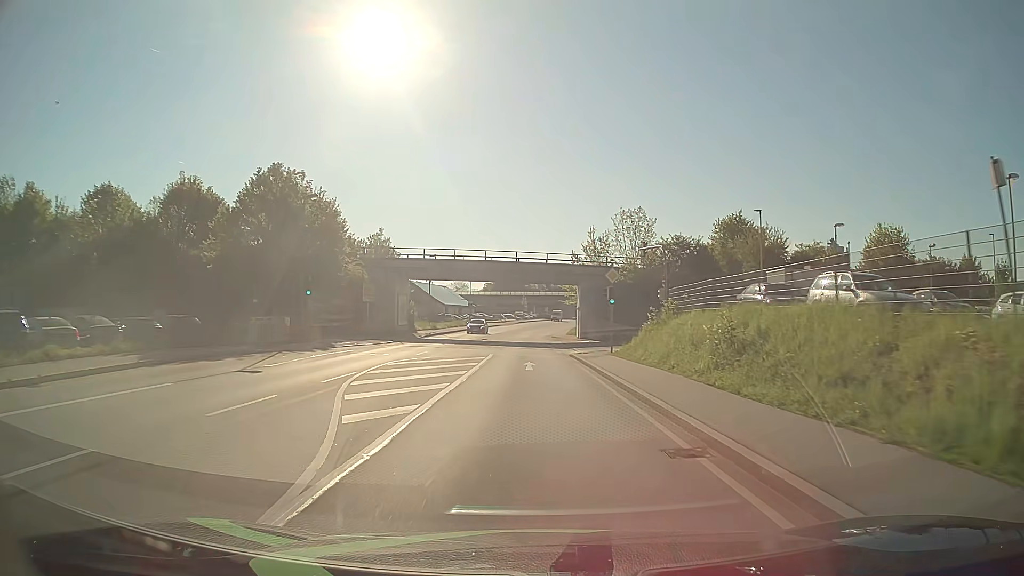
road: primary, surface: asphalt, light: Day
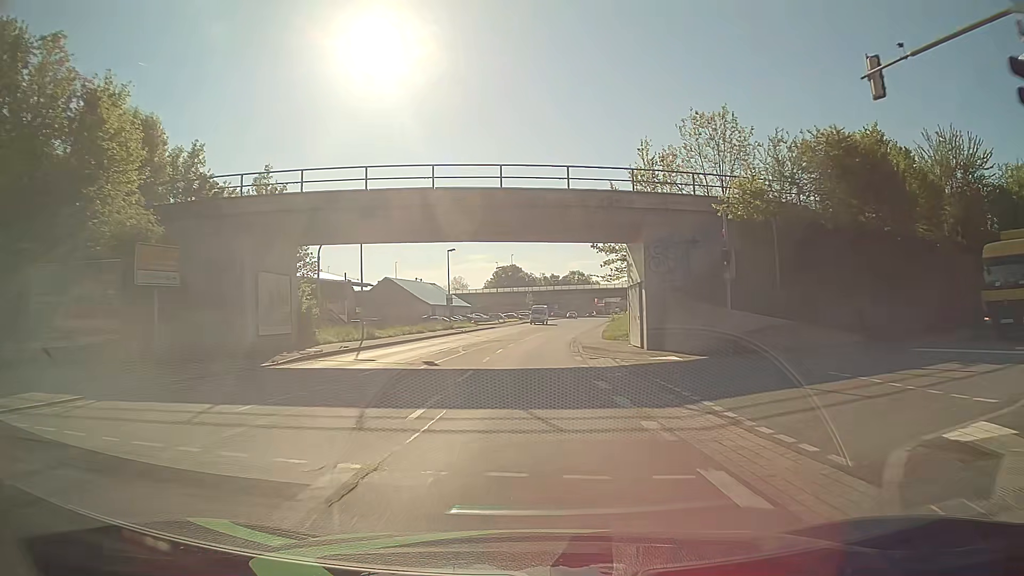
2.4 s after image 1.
(-0.2, +30.6) m; 0°
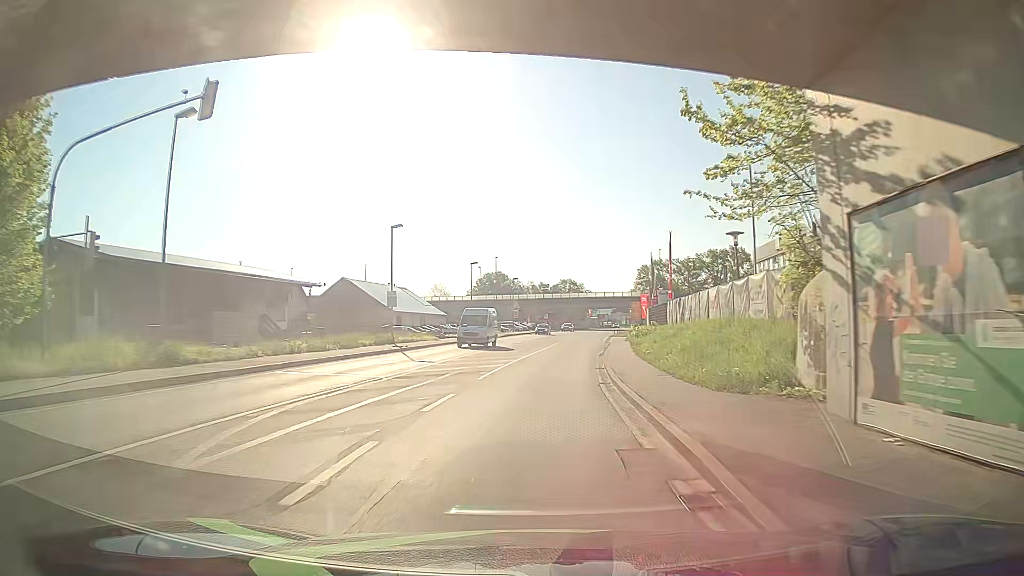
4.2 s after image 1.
(0.0, +22.8) m; +1°
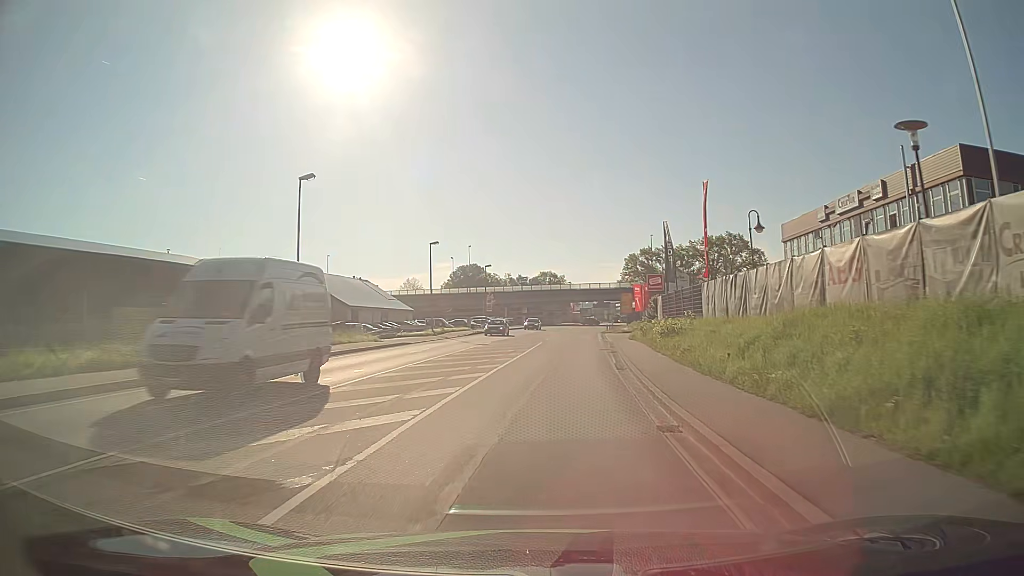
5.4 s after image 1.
(+0.2, +15.1) m; +1°
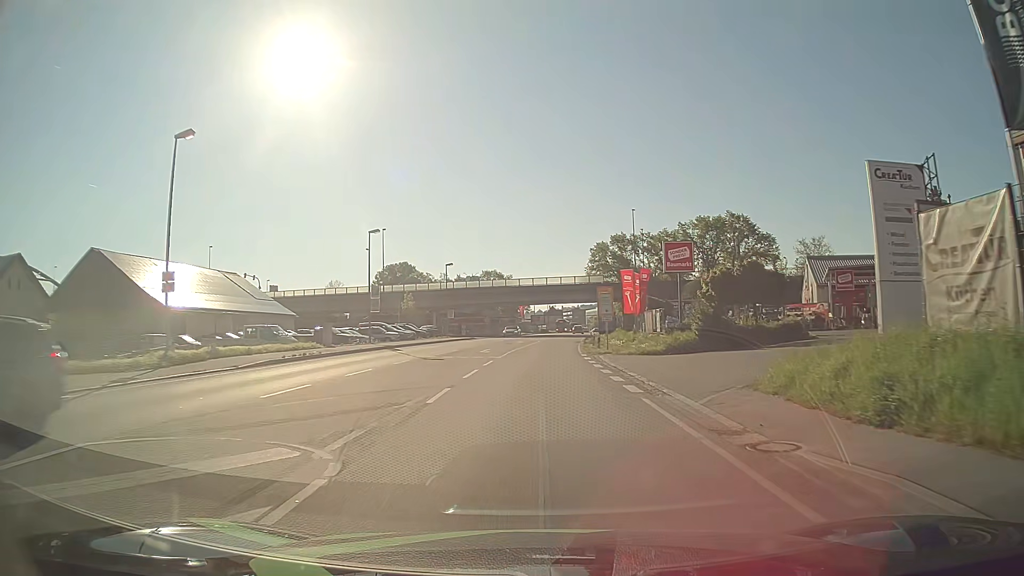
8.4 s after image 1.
(+1.8, +37.7) m; +5°
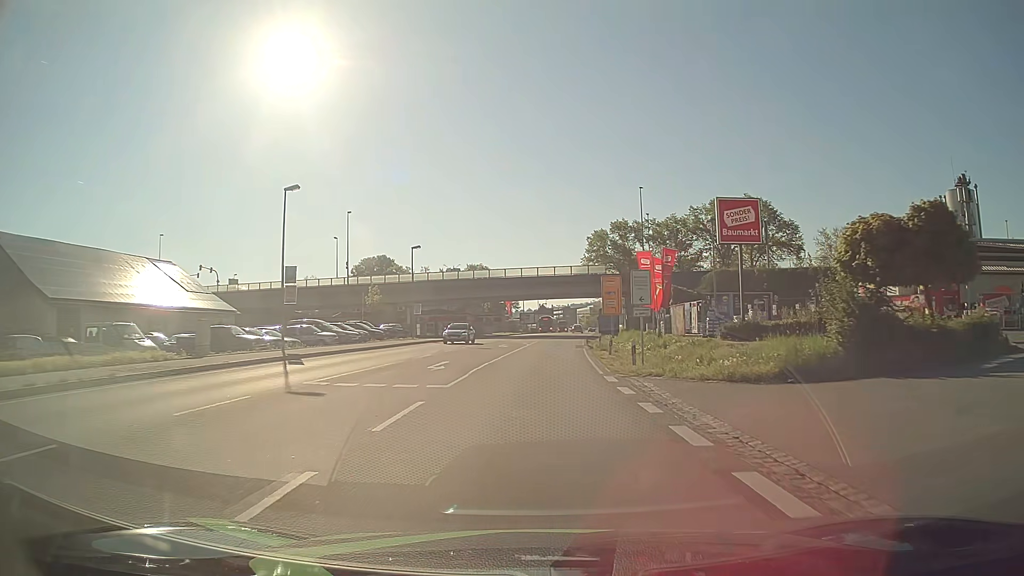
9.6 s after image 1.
(0.0, +15.1) m; 0°
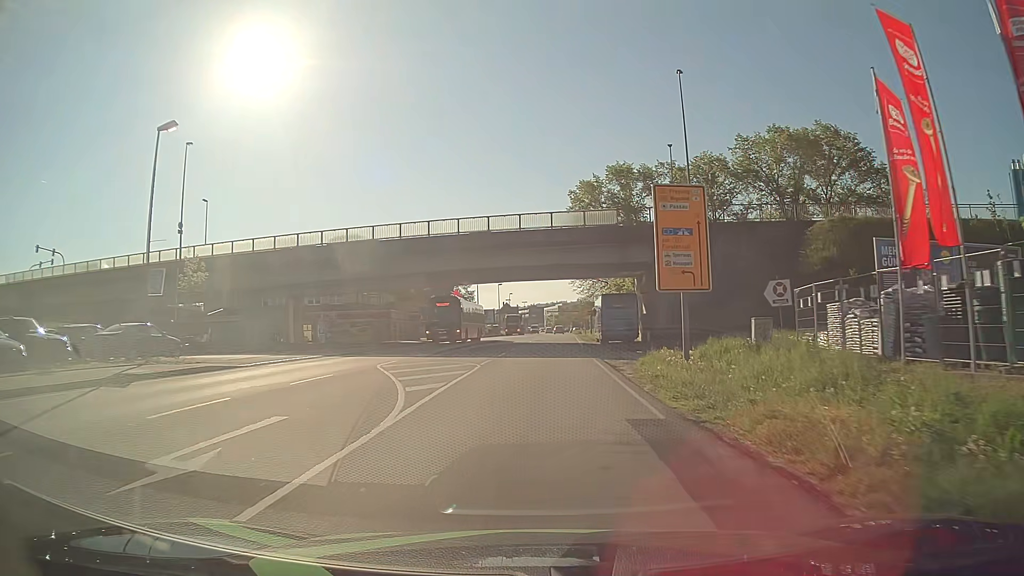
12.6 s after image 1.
(+1.1, +38.0) m; +3°
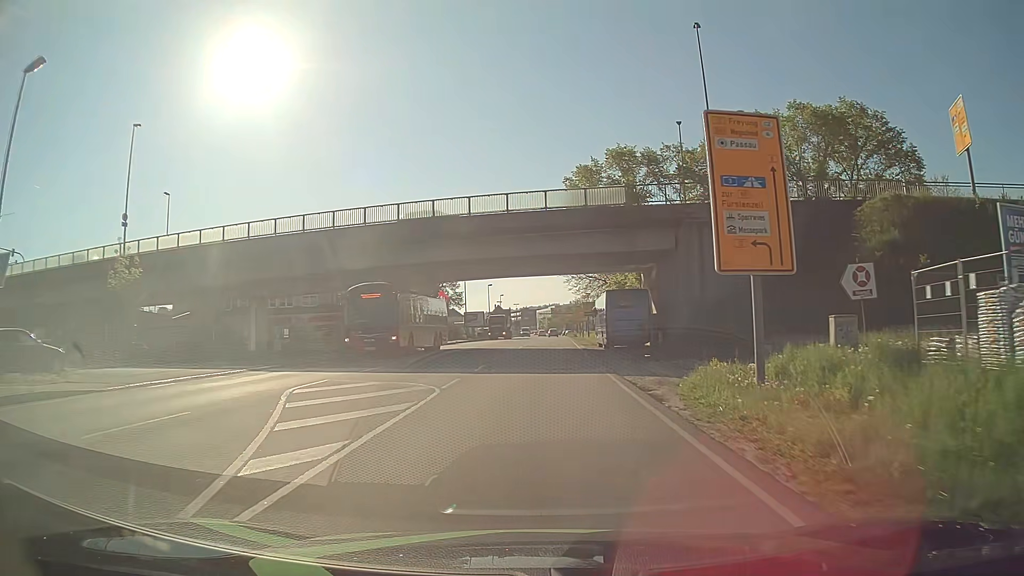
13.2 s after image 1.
(0.0, +7.6) m; +1°
(0, +10) (0, +20) (0, +30) (+1, +40) (+1, +50) (+1, +60) (+1, +70) (+2, +80) (+2, +90) (+2, +100) m
